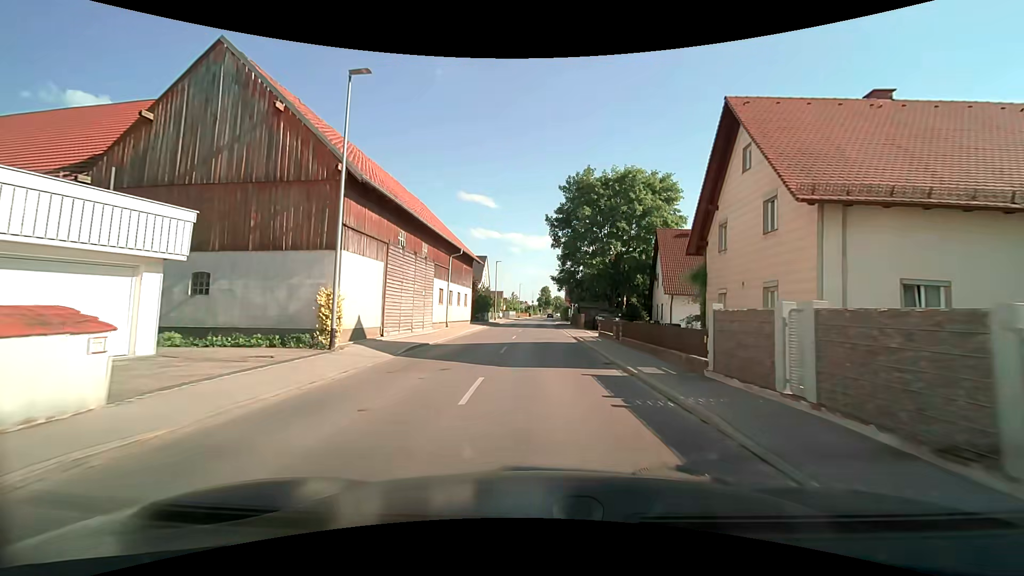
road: tertiary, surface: asphalt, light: Day
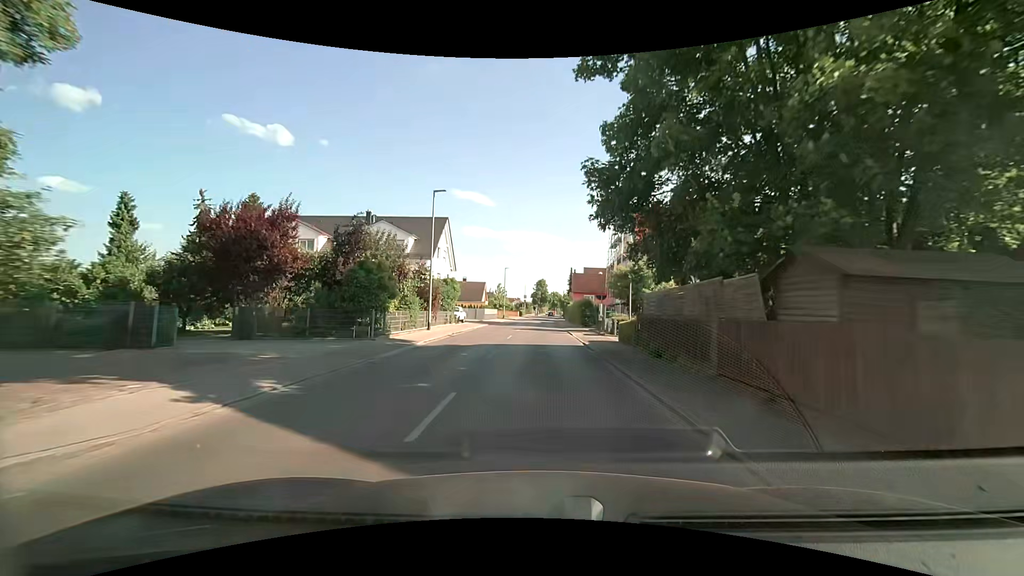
(0.0, +38.0) m; 0°
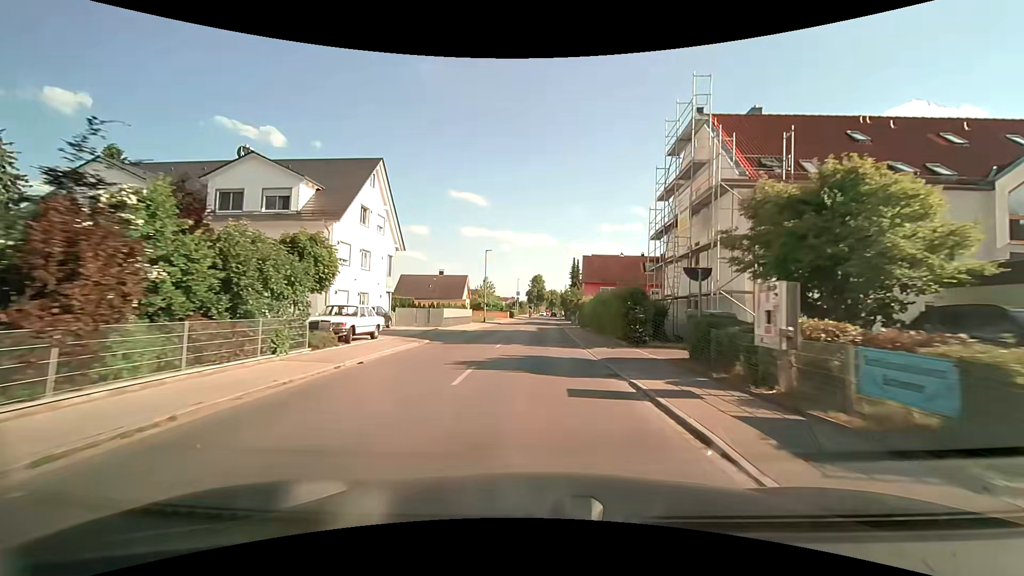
(+0.1, +23.2) m; 0°
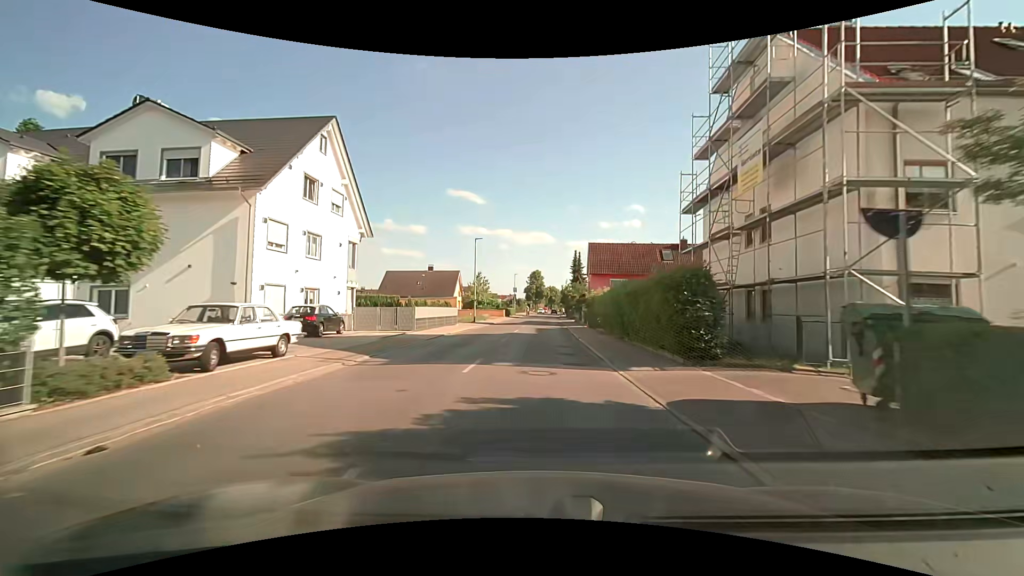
(0.0, +7.7) m; 0°
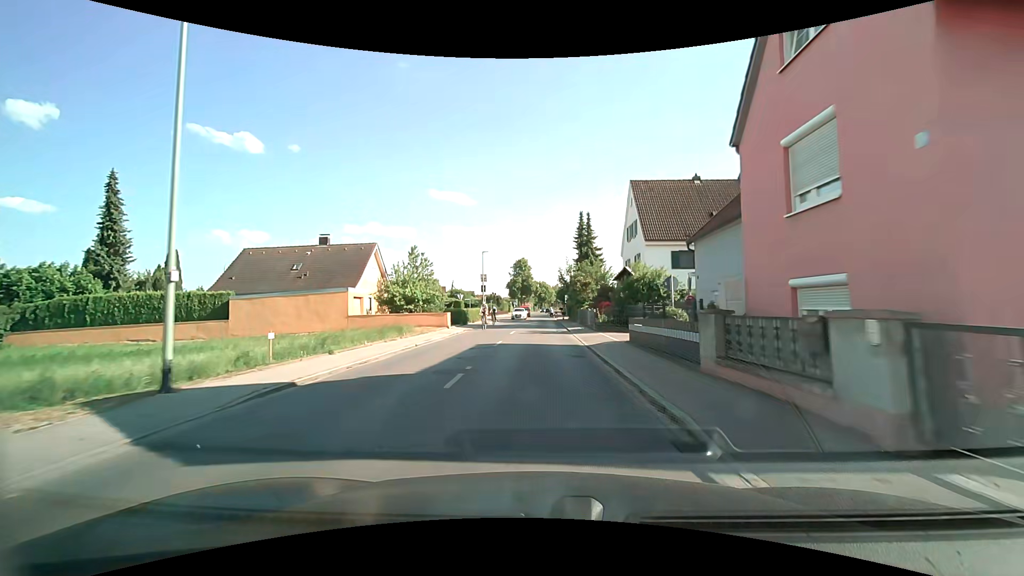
(+0.3, +37.6) m; +1°
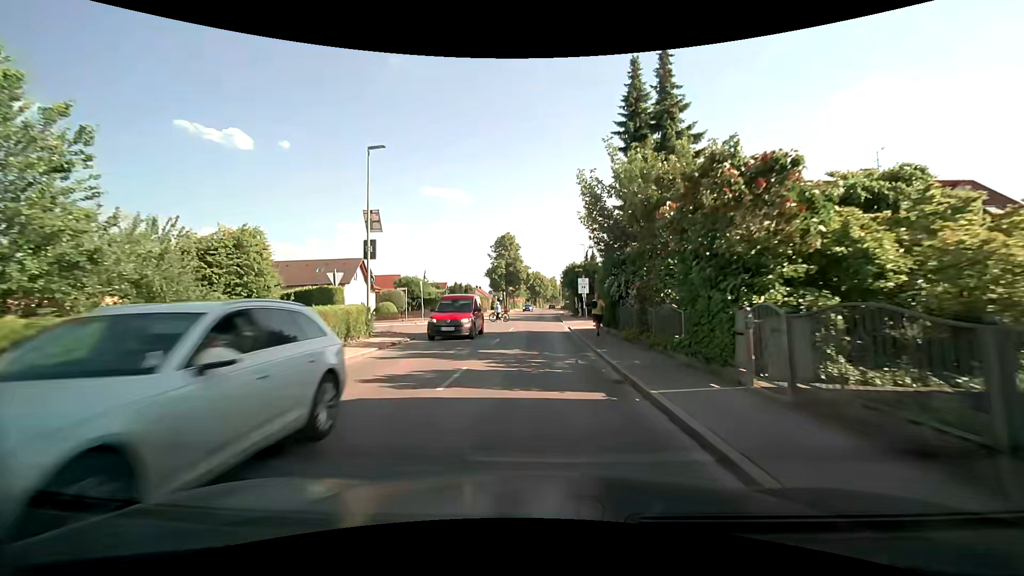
(+0.4, +36.4) m; +1°
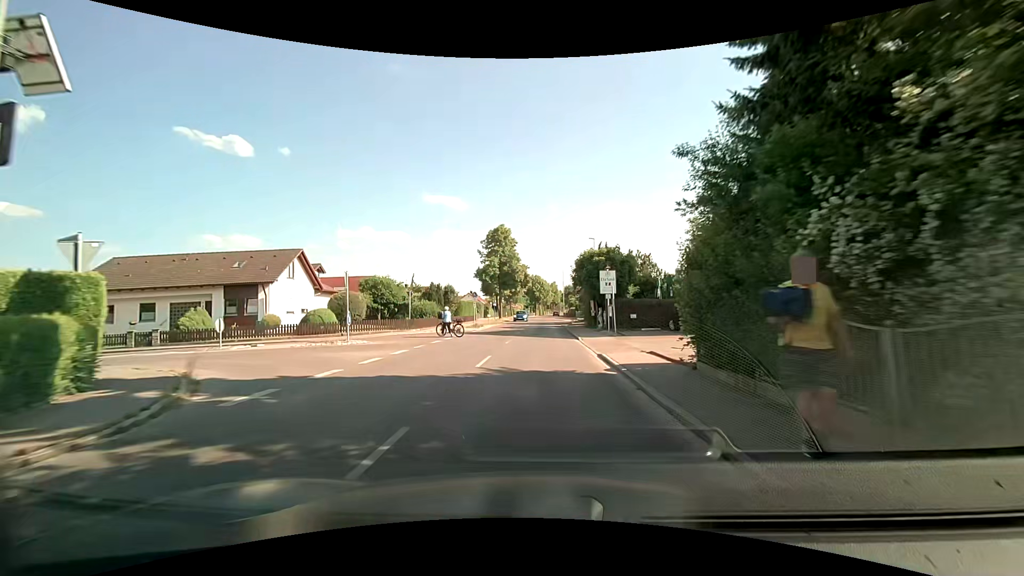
(-0.1, +14.3) m; 0°
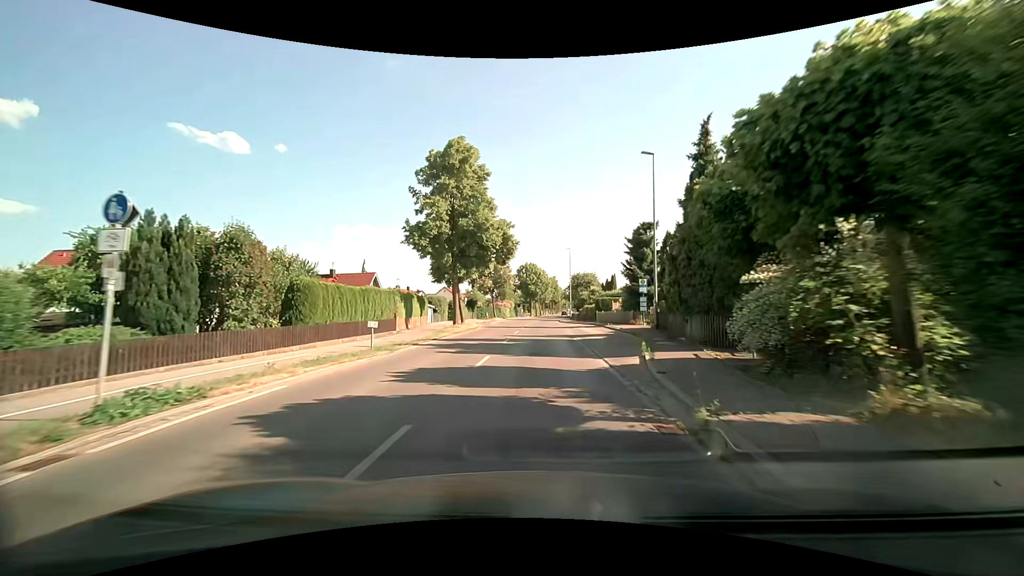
(+0.6, +35.9) m; +1°
(0, +10) (0, +20) (0, +30) (0, +40) (+1, +50) (+1, +60) (+1, +70) (+2, +80) (+3, +90) (+3, +100) m
